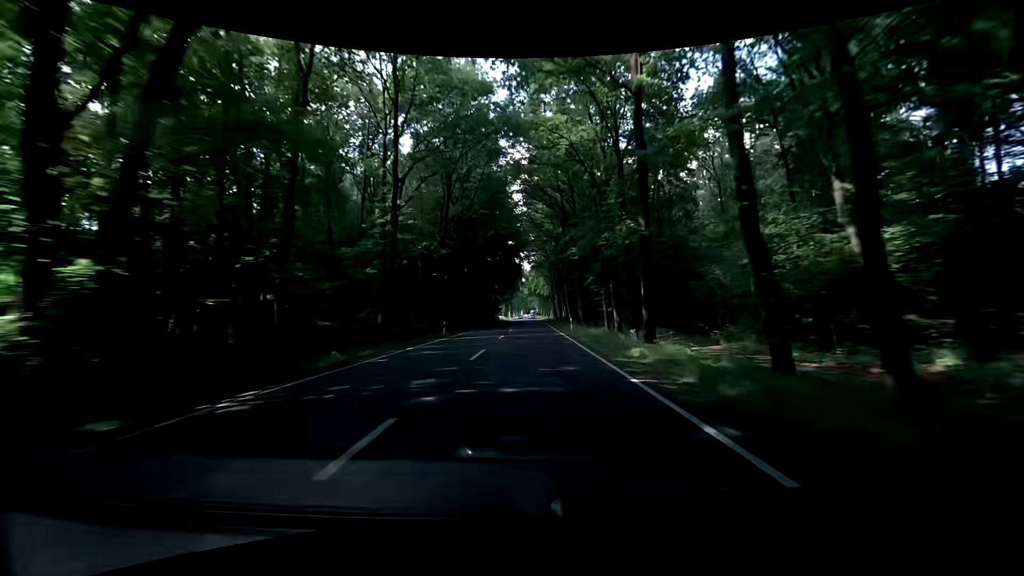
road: primary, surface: asphalt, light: Day
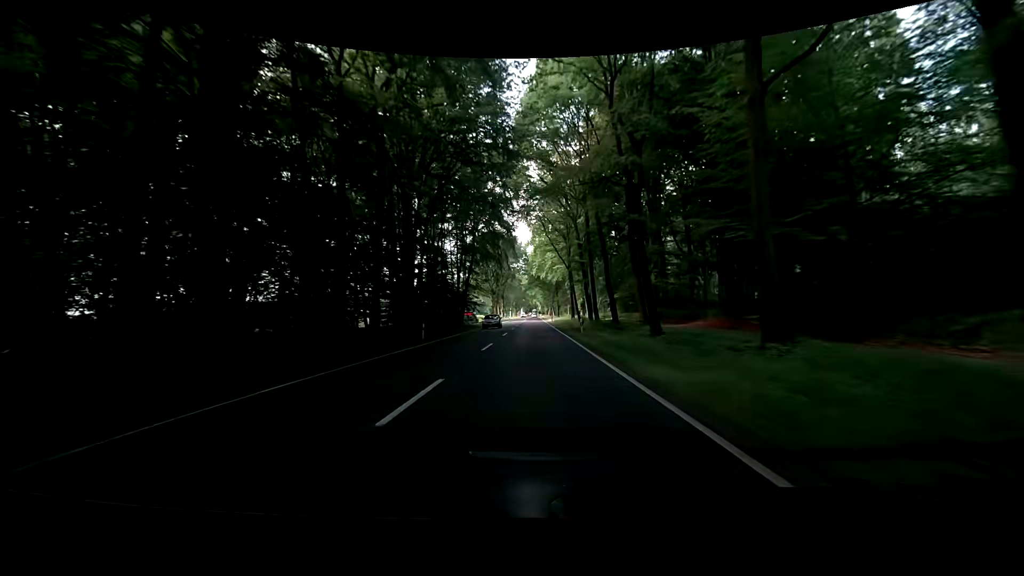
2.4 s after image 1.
(+0.4, +57.8) m; 0°
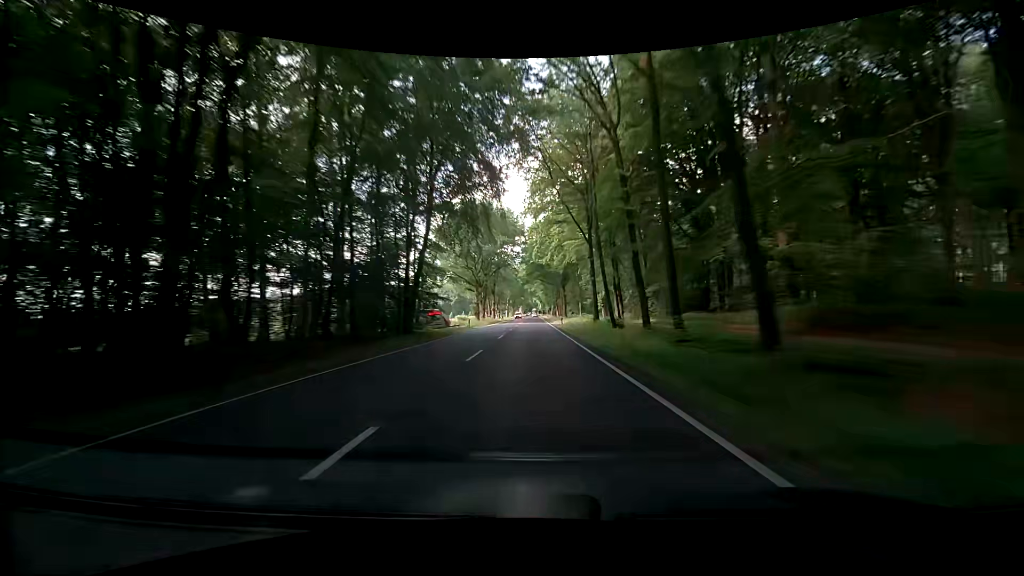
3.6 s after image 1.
(+0.1, +28.9) m; 0°
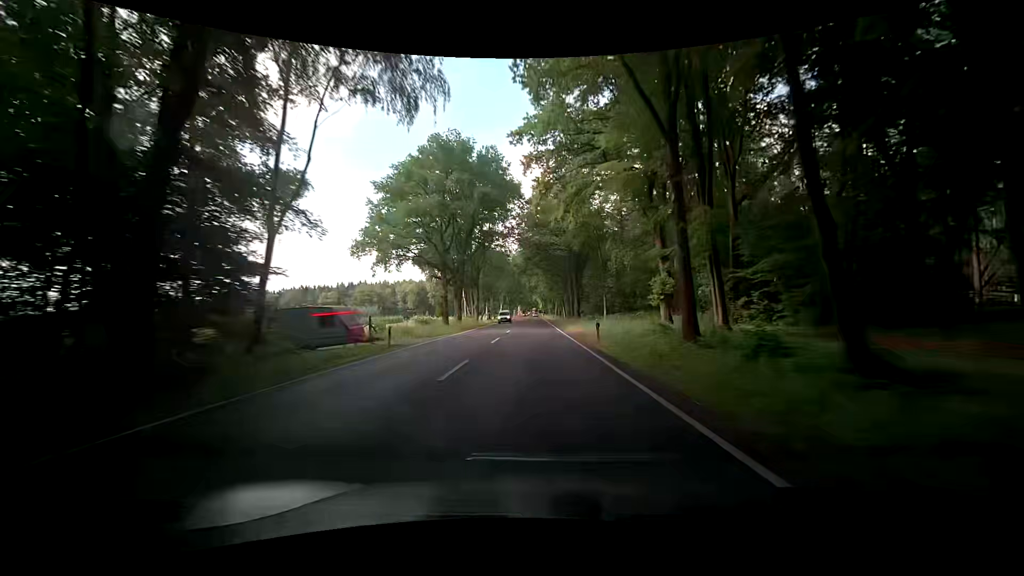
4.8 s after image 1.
(0.0, +28.6) m; +1°
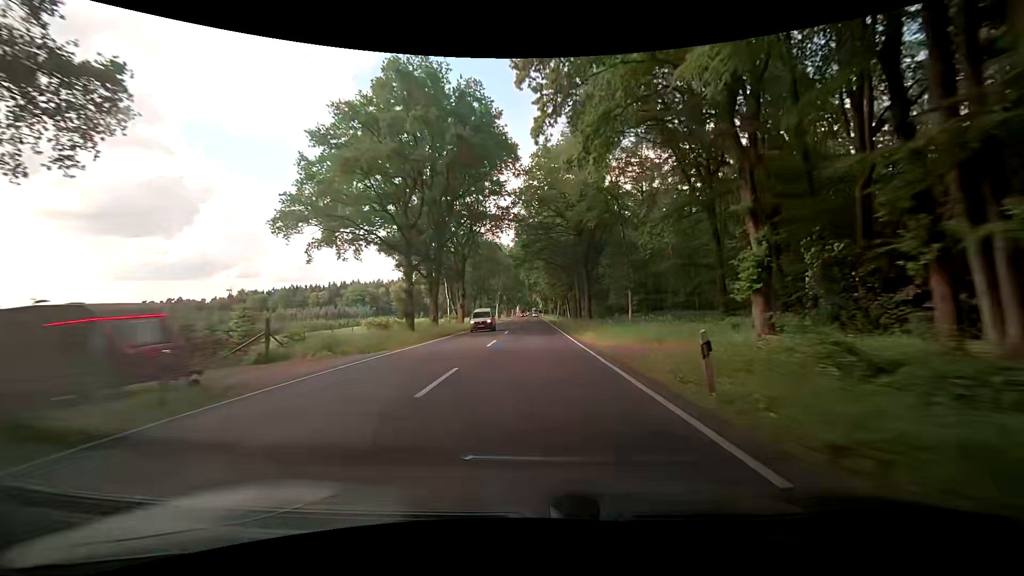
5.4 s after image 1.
(-0.1, +14.2) m; -1°
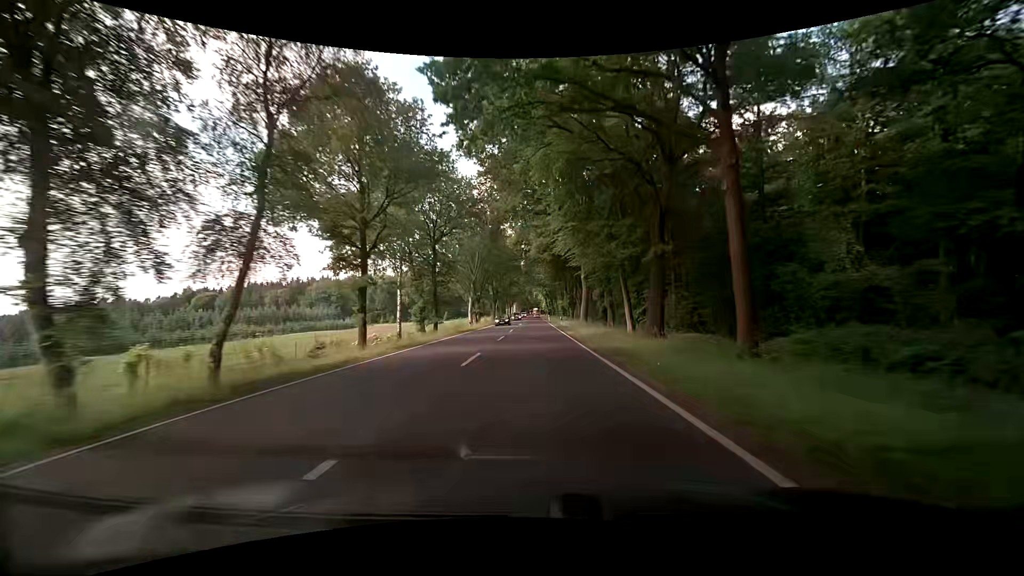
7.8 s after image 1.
(+0.3, +56.5) m; 0°
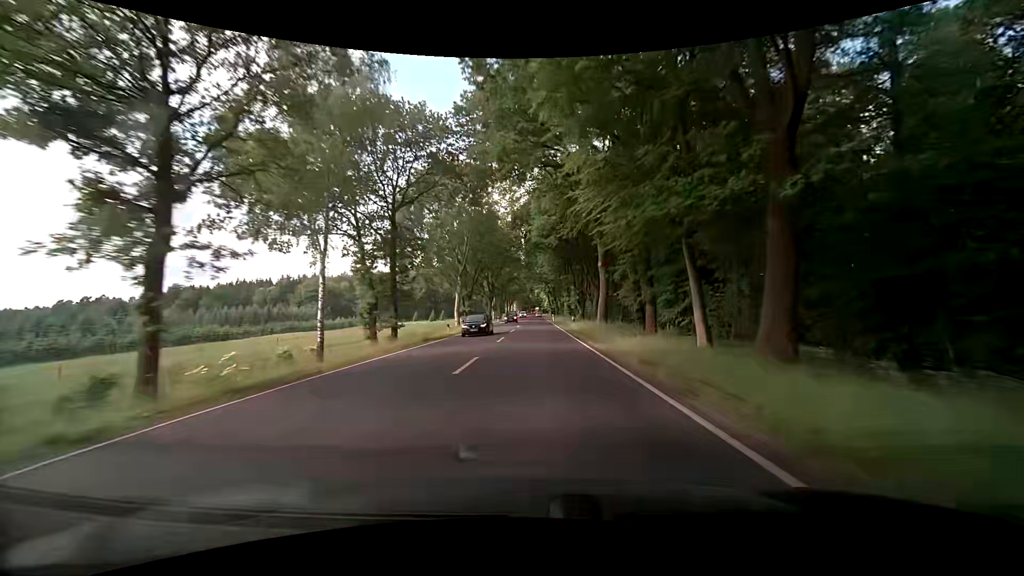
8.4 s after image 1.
(0.0, +14.2) m; 0°
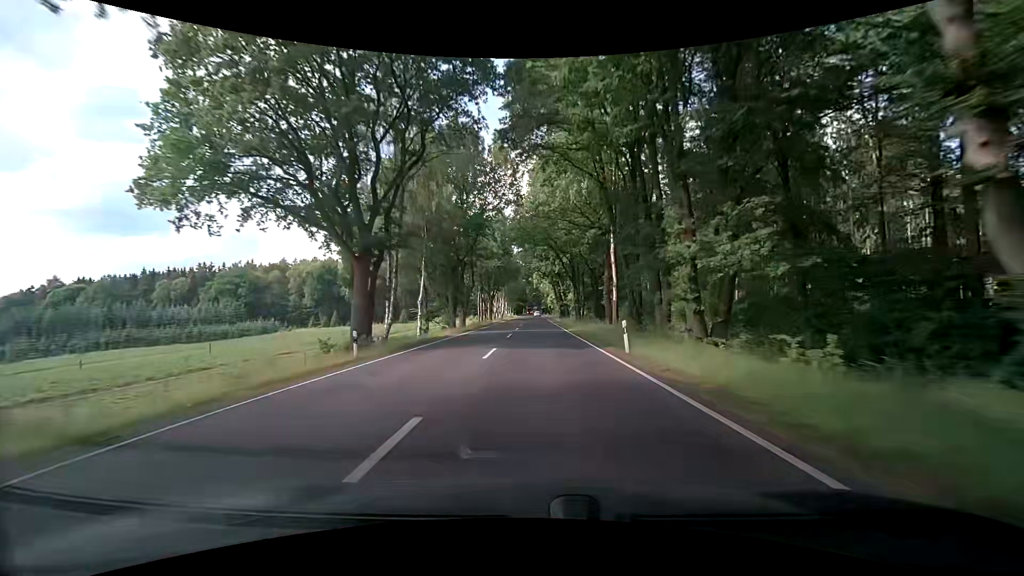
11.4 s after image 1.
(+0.3, +70.0) m; 0°
(0, +10) (0, +20) (0, +30) (0, +40) (+1, +50) (+1, +60) (+1, +70) (+1, +80) (+1, +90) (+1, +100) m
